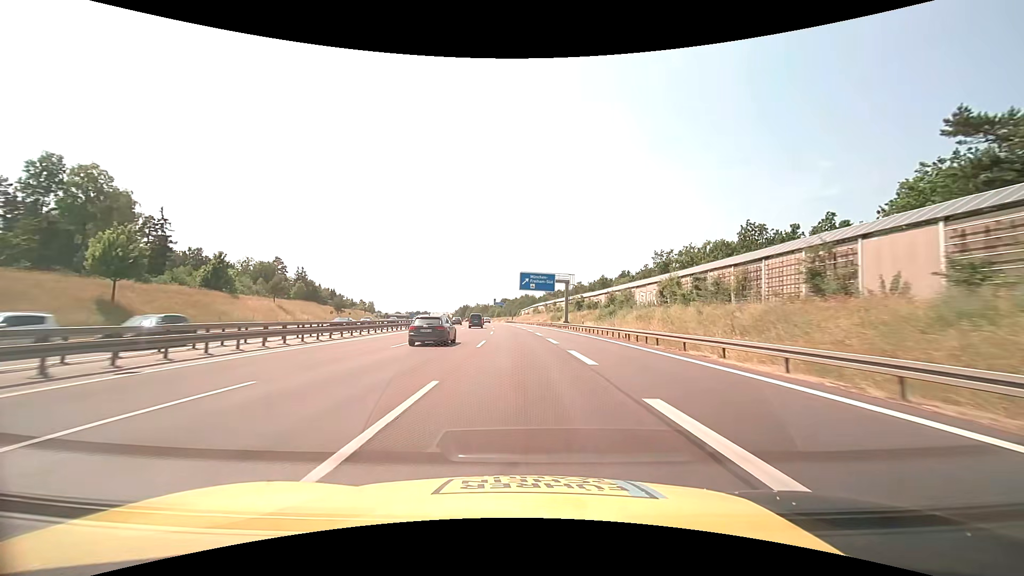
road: motorway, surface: asphalt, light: Day
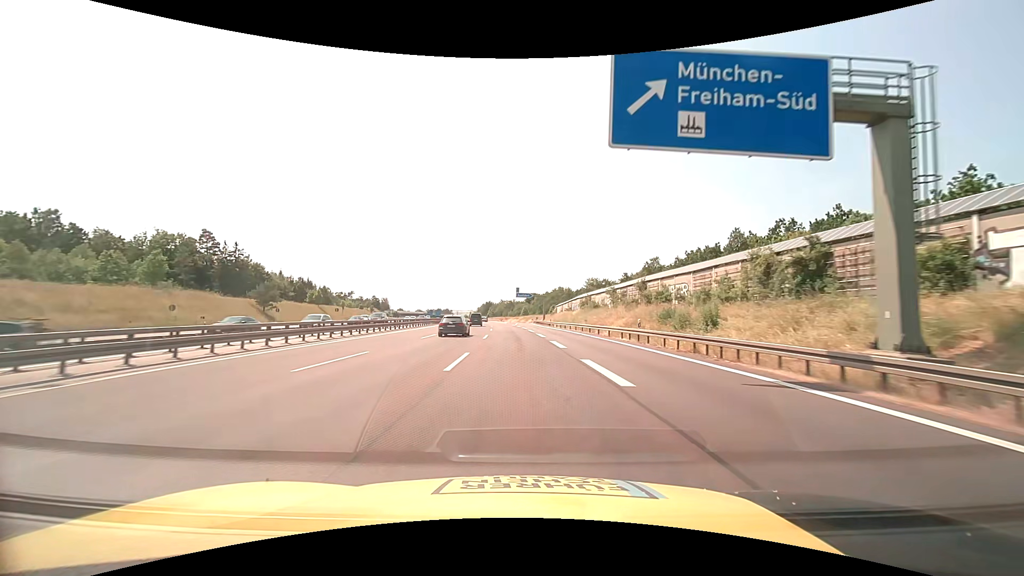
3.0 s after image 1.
(-1.9, +64.5) m; -3°
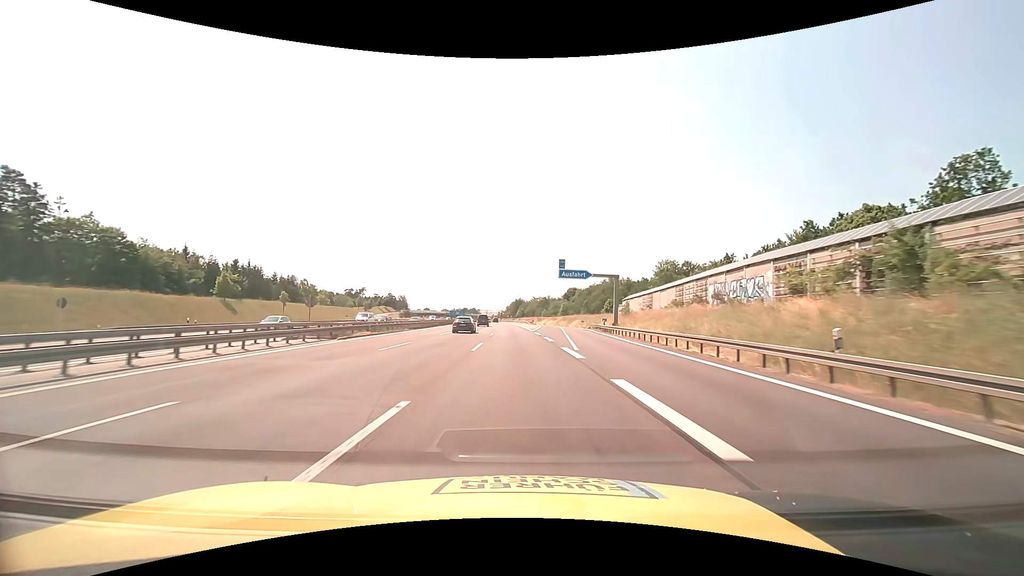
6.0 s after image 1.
(-2.1, +64.9) m; -4°
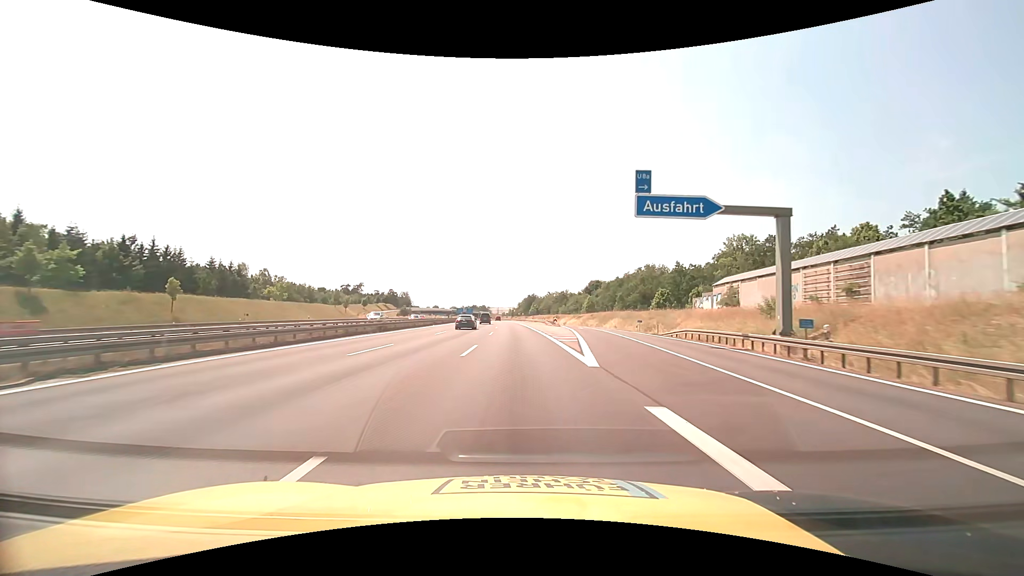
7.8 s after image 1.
(-0.6, +39.4) m; -2°
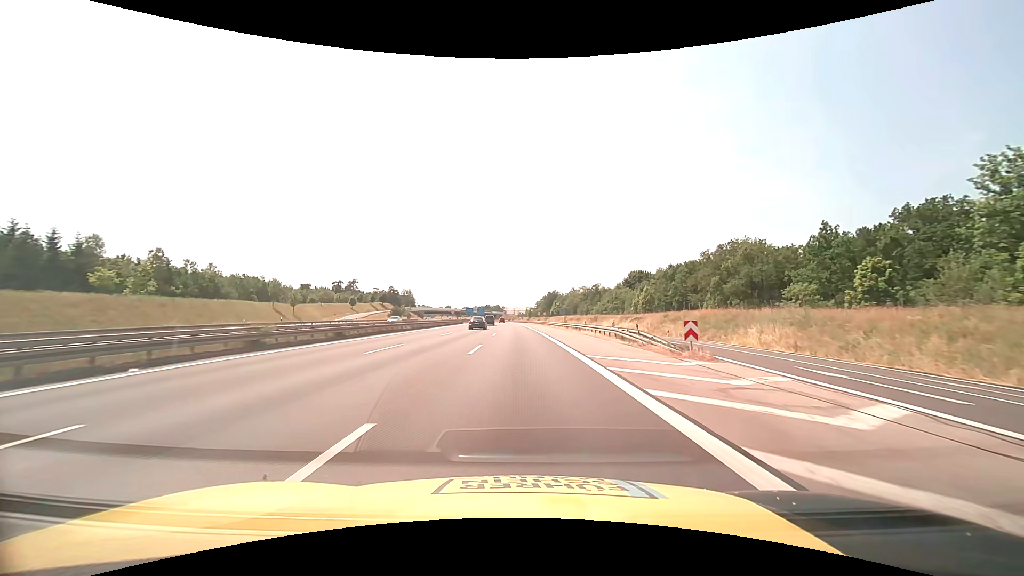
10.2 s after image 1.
(-0.8, +52.8) m; -2°
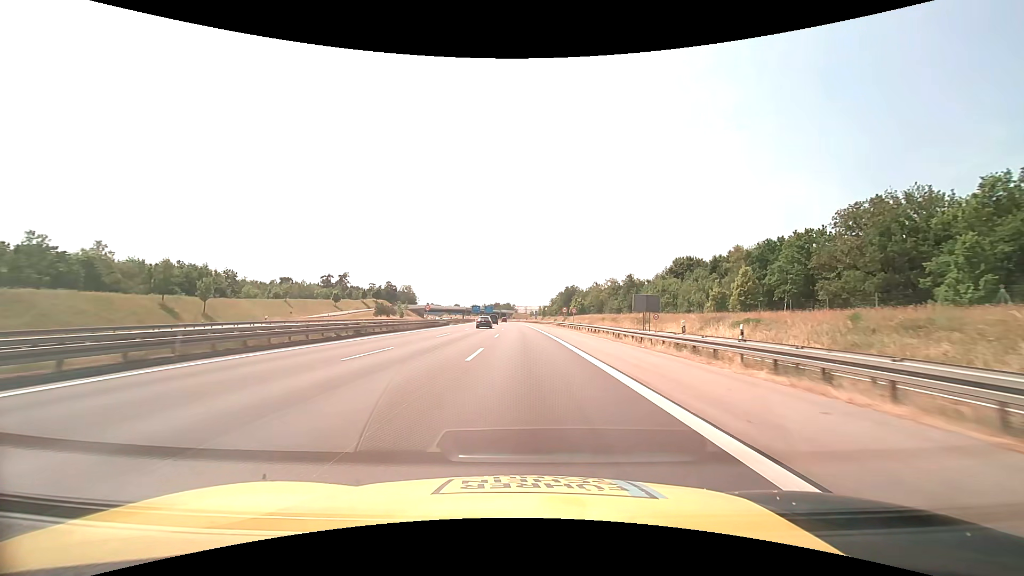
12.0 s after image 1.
(-0.5, +39.7) m; -1°
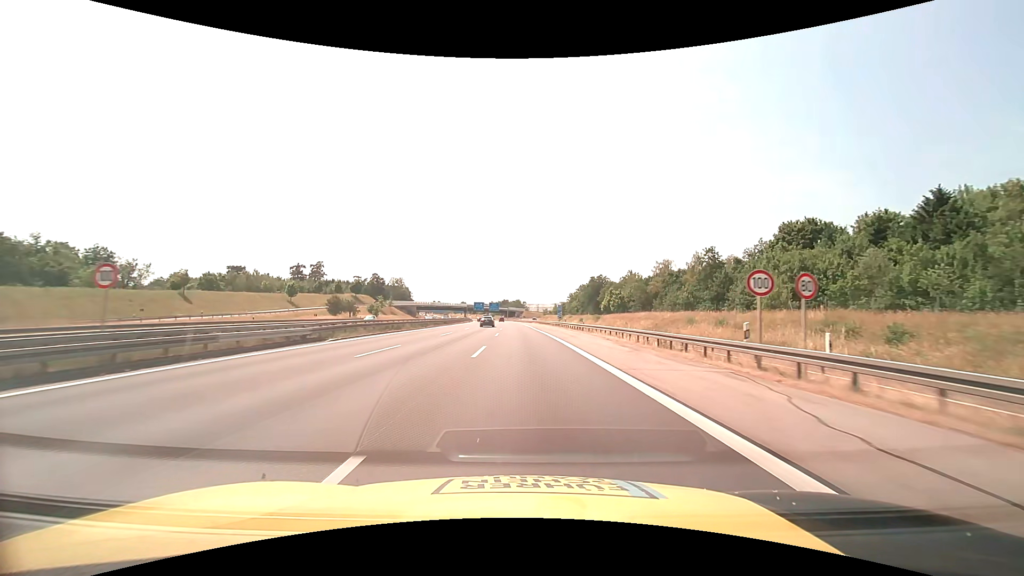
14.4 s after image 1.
(-0.5, +53.0) m; -1°
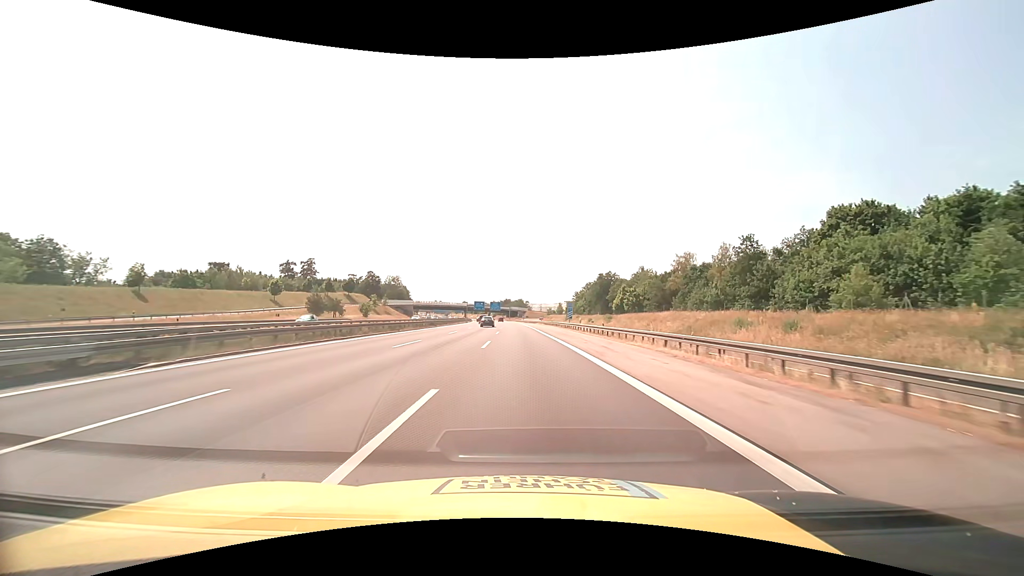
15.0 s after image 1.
(0.0, +13.3) m; 0°
(0, +10) (0, +20) (0, +30) (0, +40) (0, +50) (-1, +60) (-1, +70) (-1, +80) (-1, +90) (-2, +100) m
